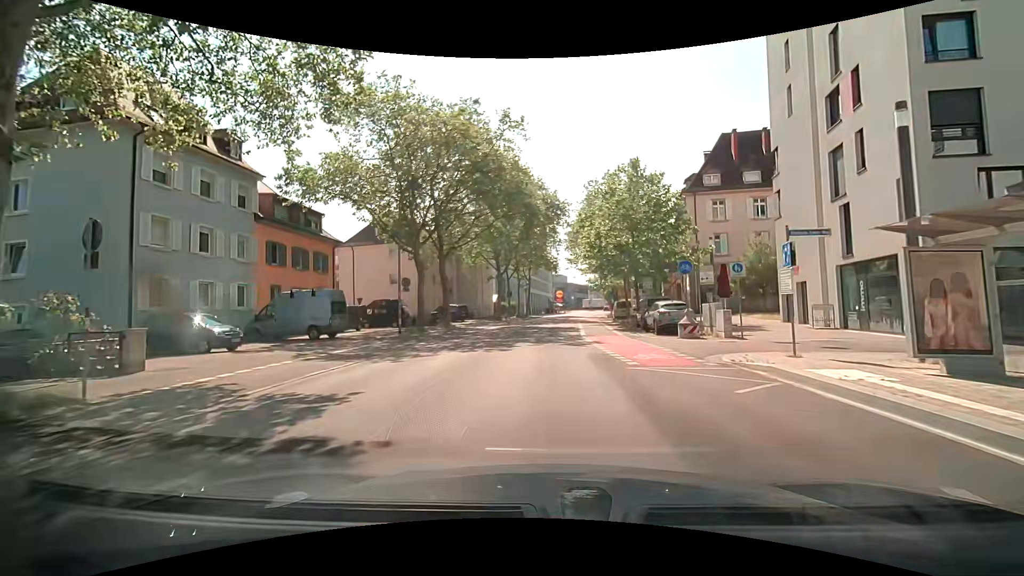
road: secondary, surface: asphalt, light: Day
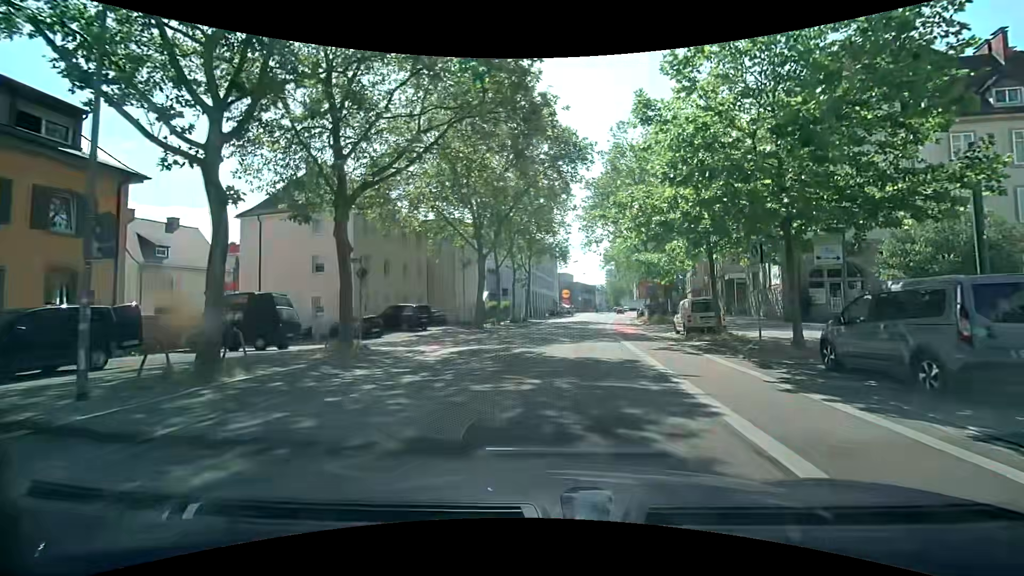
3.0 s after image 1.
(+0.4, +20.5) m; +2°
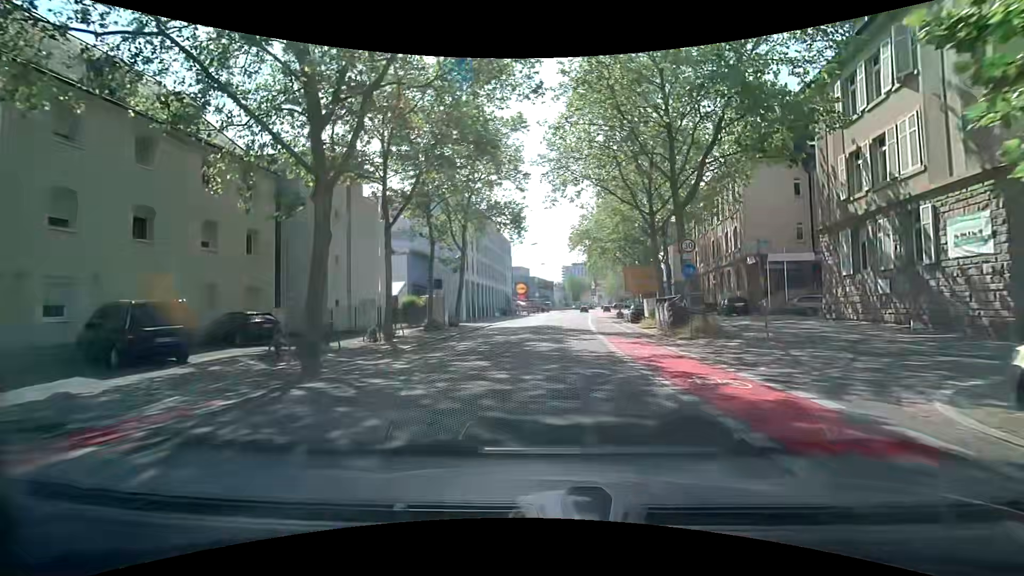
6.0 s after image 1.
(+0.5, +21.1) m; +4°
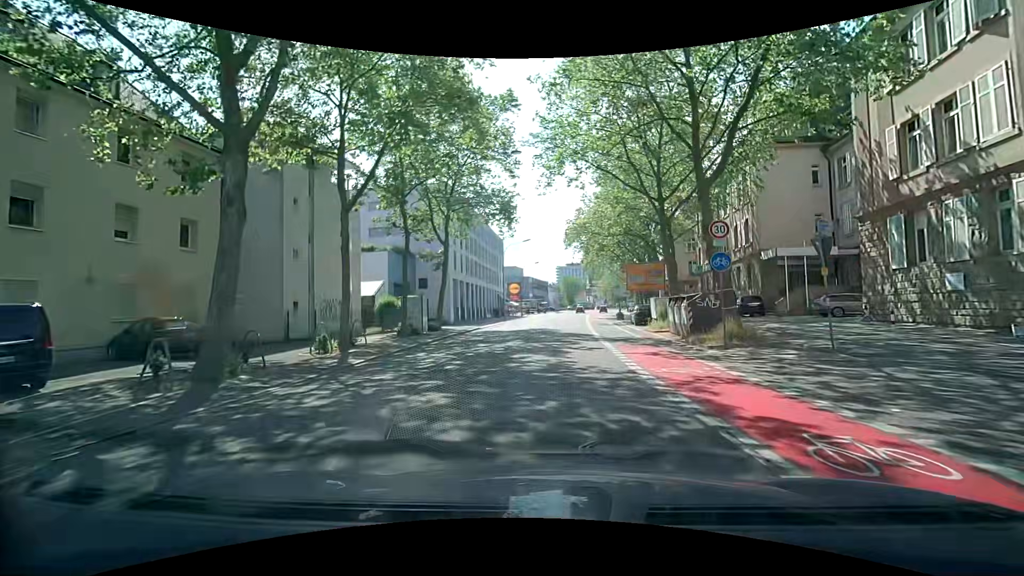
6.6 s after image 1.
(0.0, +4.2) m; +1°
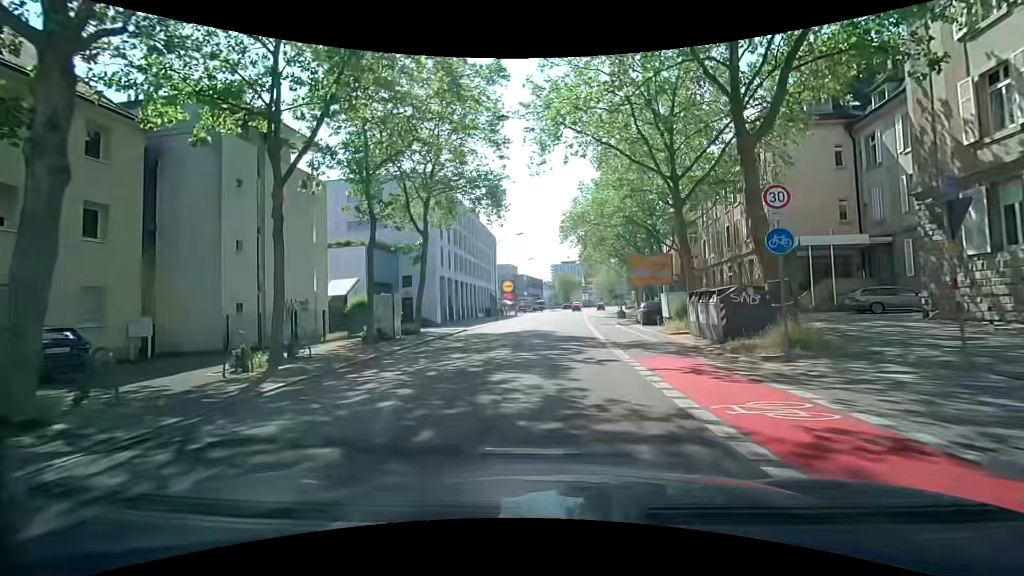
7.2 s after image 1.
(0.0, +4.2) m; 0°
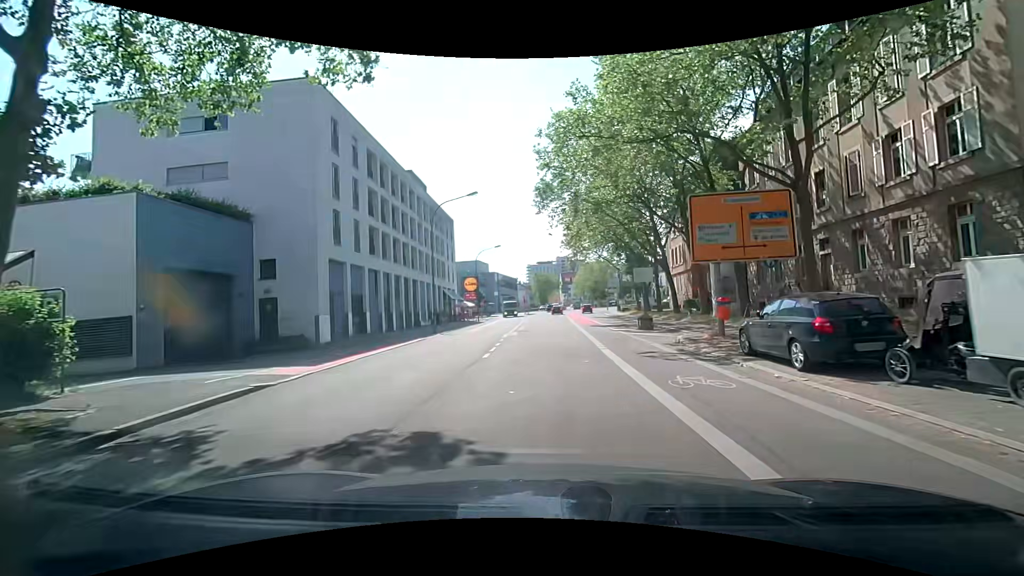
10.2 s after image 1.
(+0.2, +20.9) m; 0°
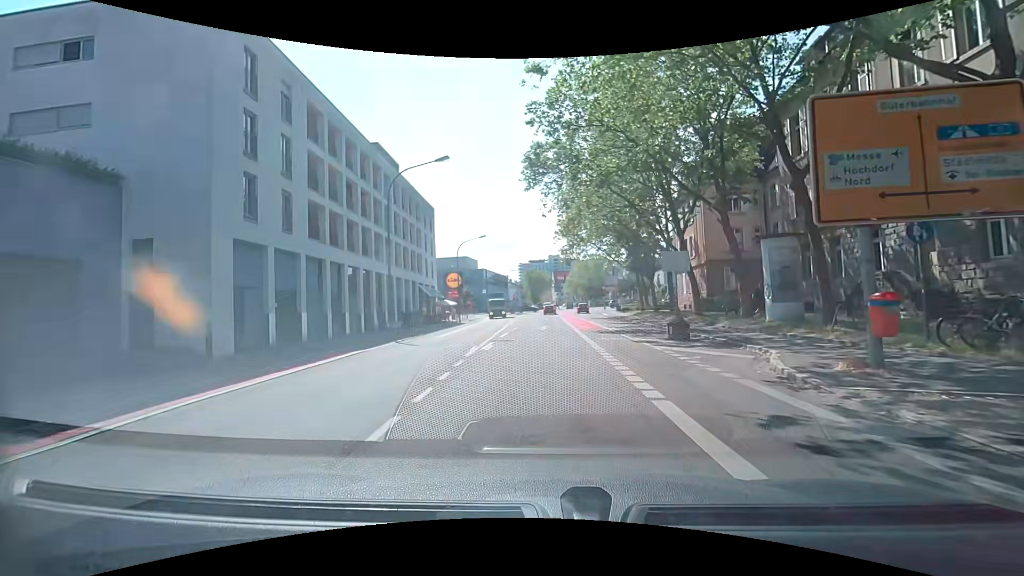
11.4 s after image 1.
(+0.3, +8.1) m; +3°
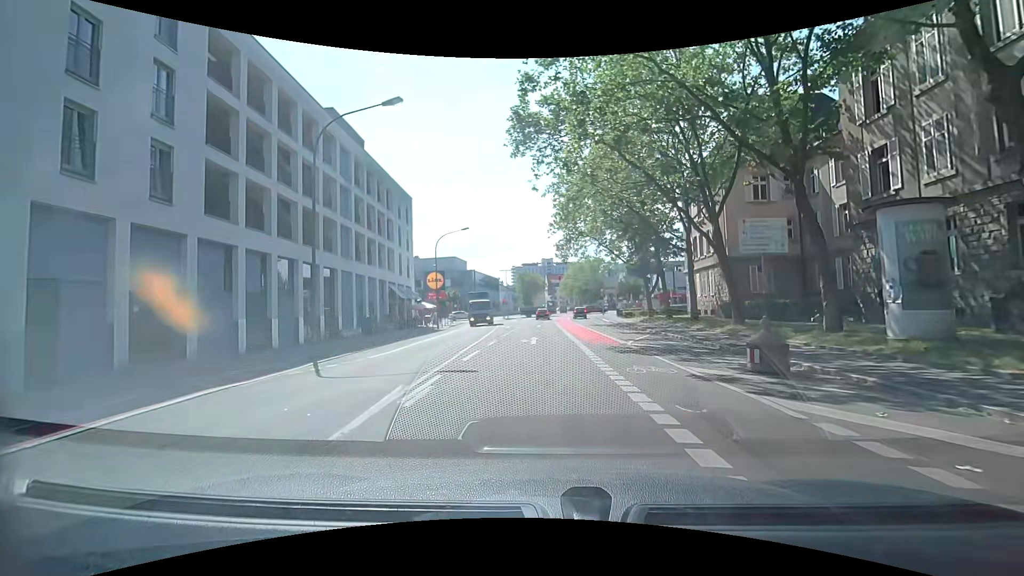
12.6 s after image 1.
(+0.1, +8.0) m; 0°
(0, +10) (+1, +20) (+3, +30) (+4, +40) (+5, +50) (+5, +60) (+5, +70) (+7, +79) (+13, +86) (+23, +88) m
